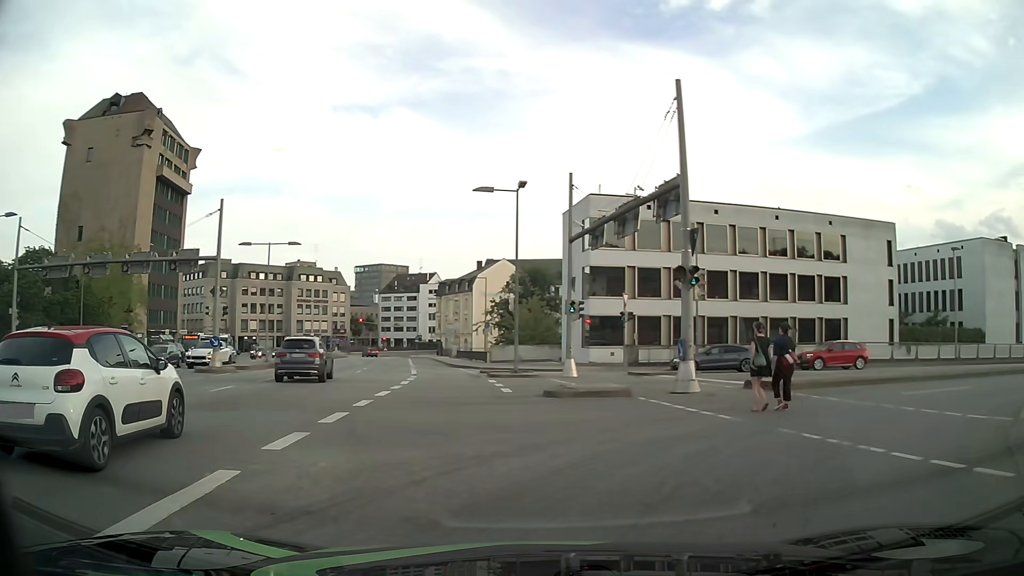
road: primary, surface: asphalt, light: Day
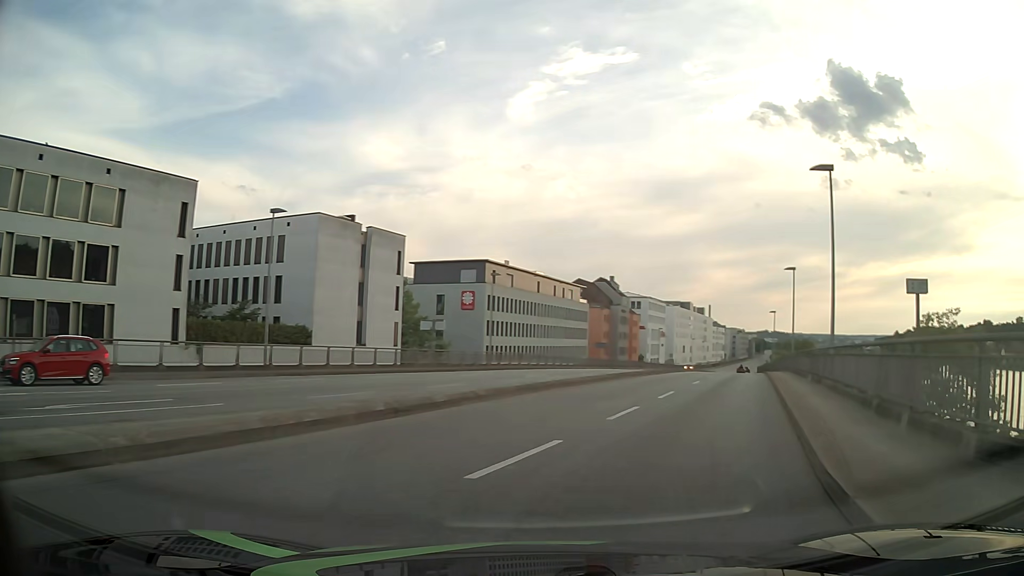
(+8.1, +13.0) m; +58°
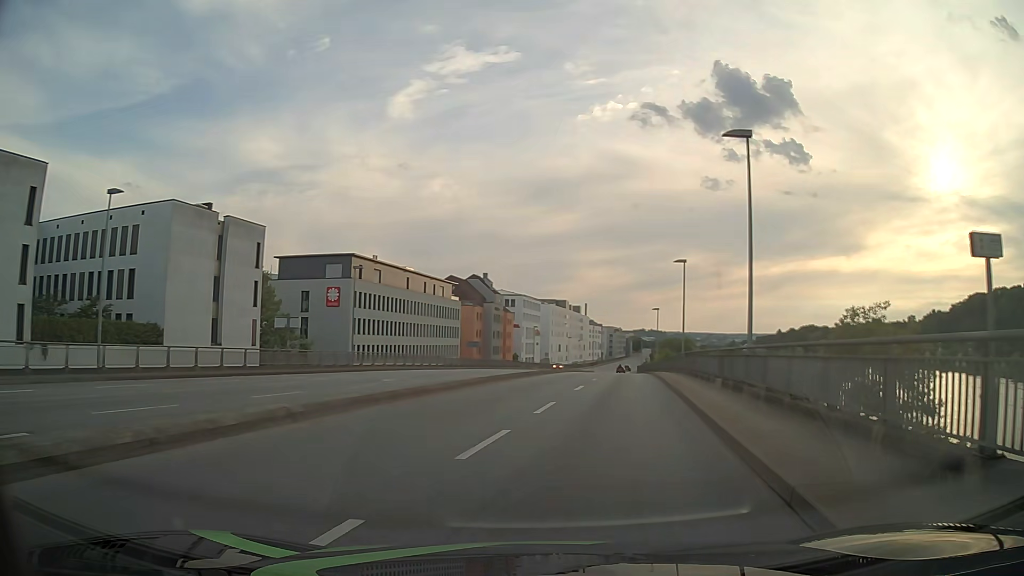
(+0.5, +4.4) m; +11°
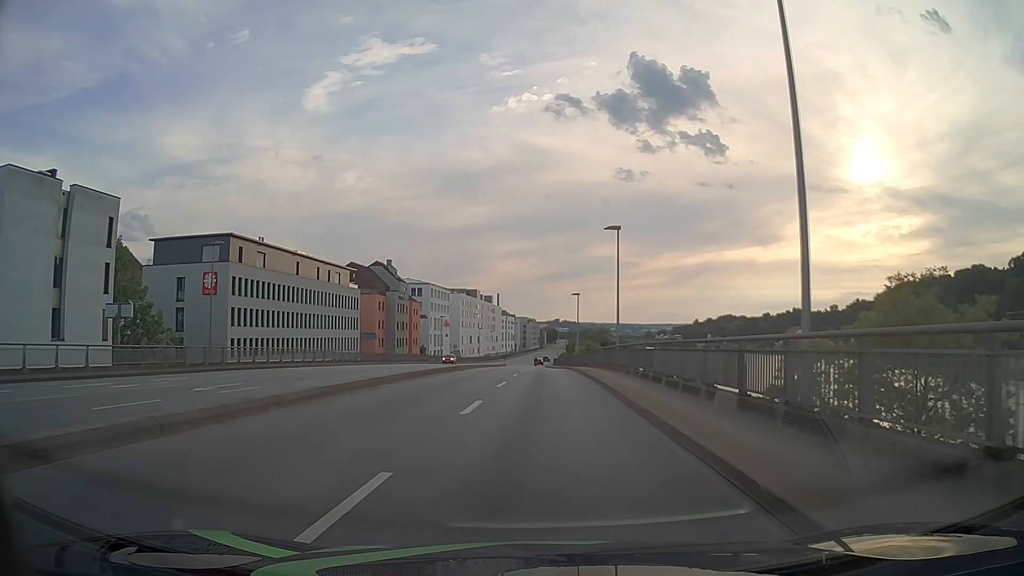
(+0.9, +10.5) m; +7°
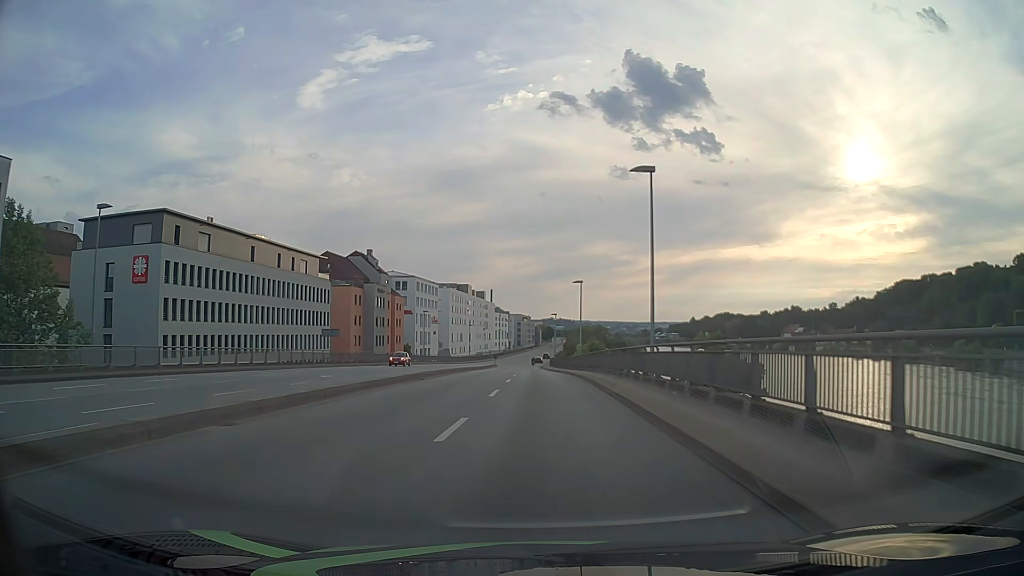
(+0.1, +12.7) m; 0°
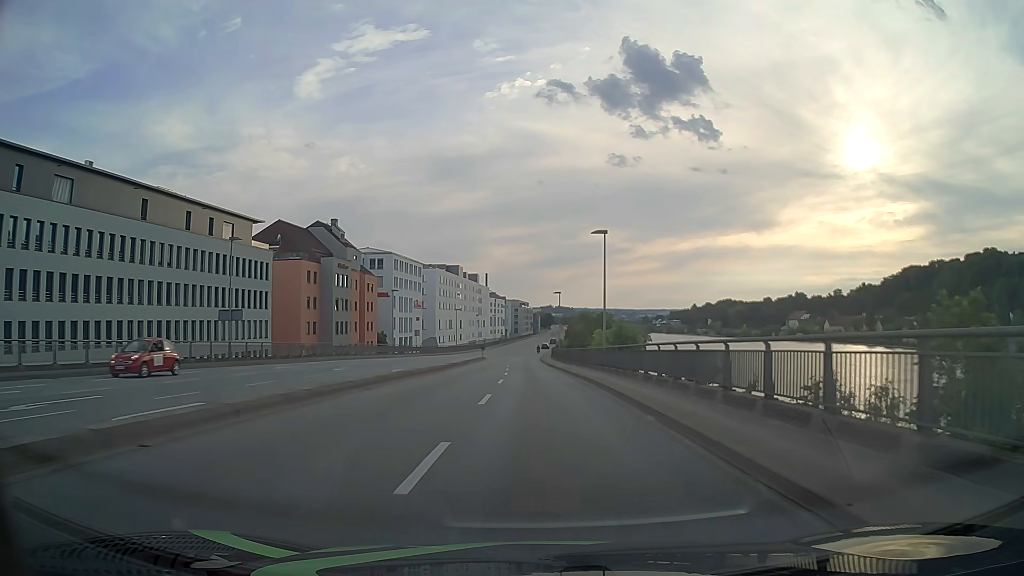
(0.0, +21.7) m; 0°
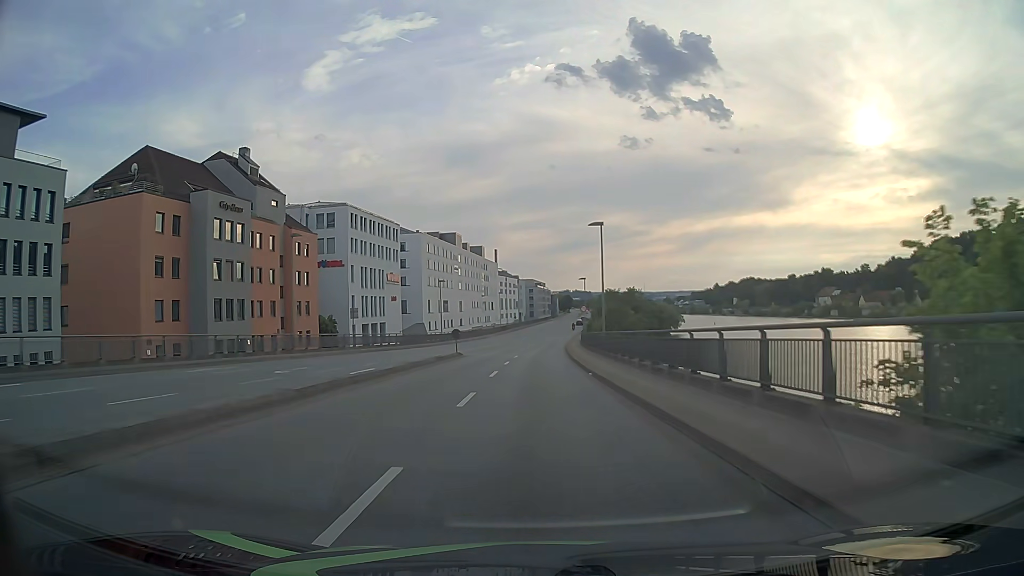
(-0.3, +38.1) m; -2°
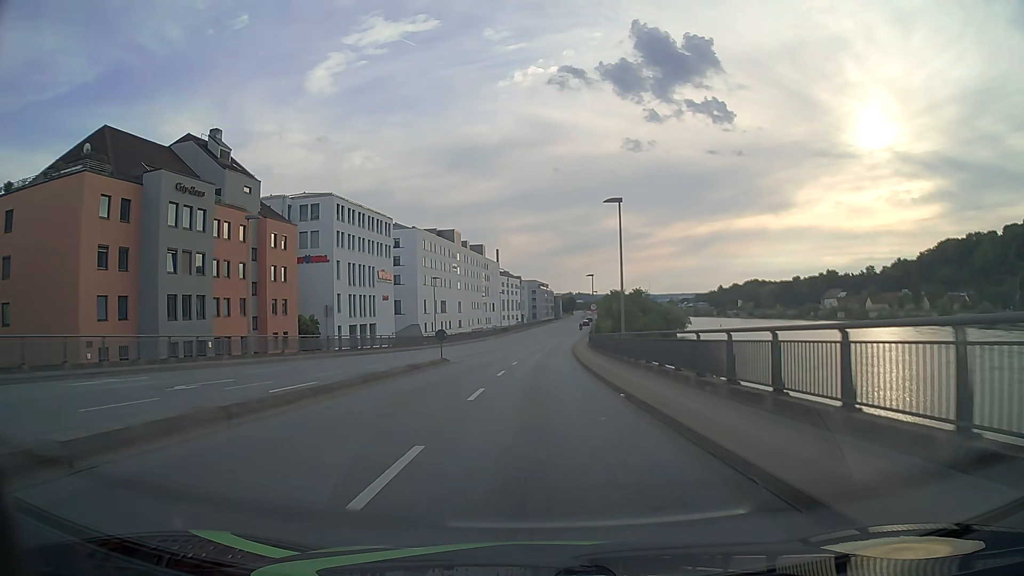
(0.0, +7.7) m; 0°
(0, +10) (0, +20) (0, +30) (+1, +40) (+1, +50) (+2, +60) (+2, +70) (+3, +80) (+4, +90) (+5, +100) m
